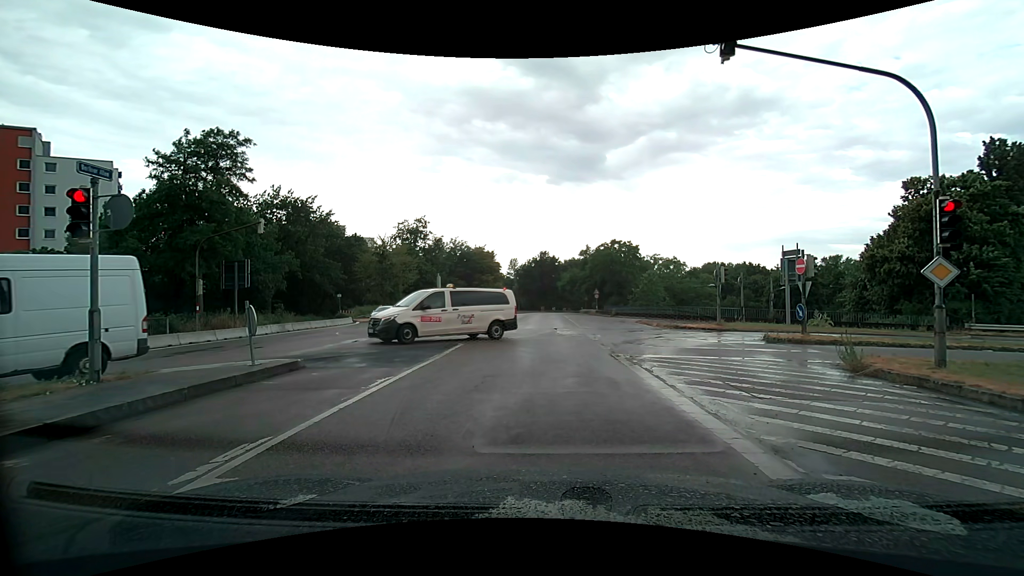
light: Day
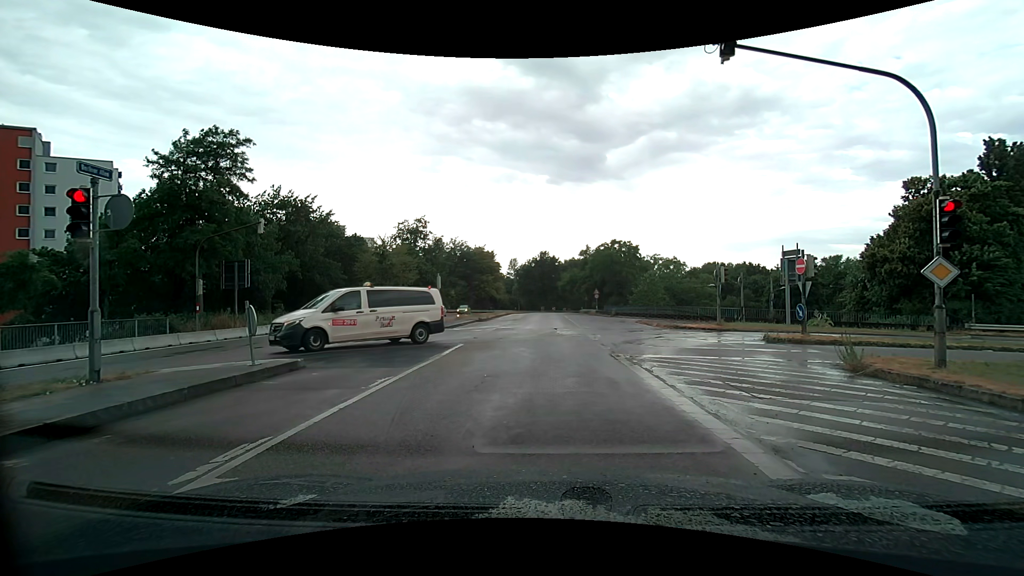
(0.0, 0.0) m; 0°
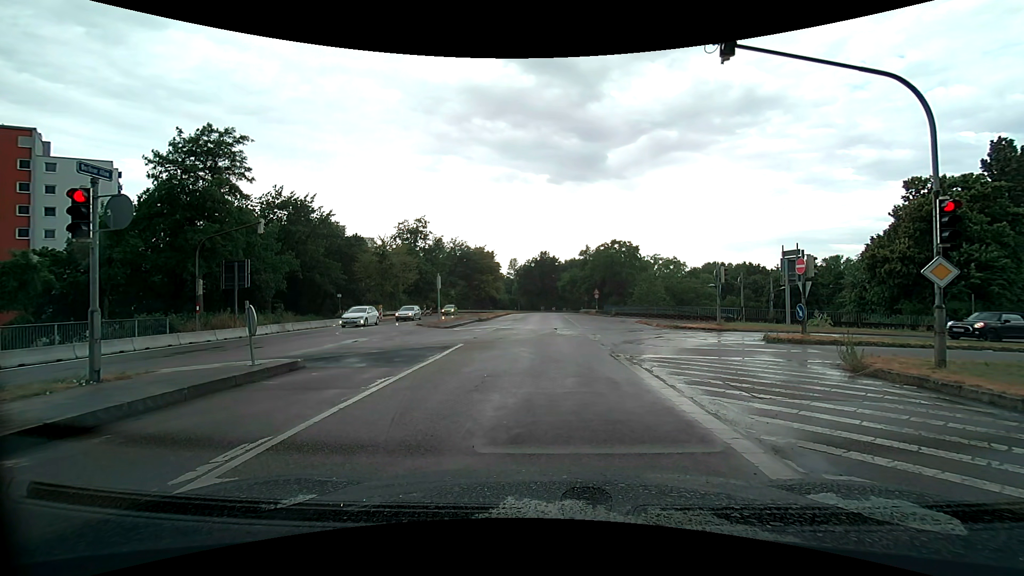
(0.0, 0.0) m; 0°
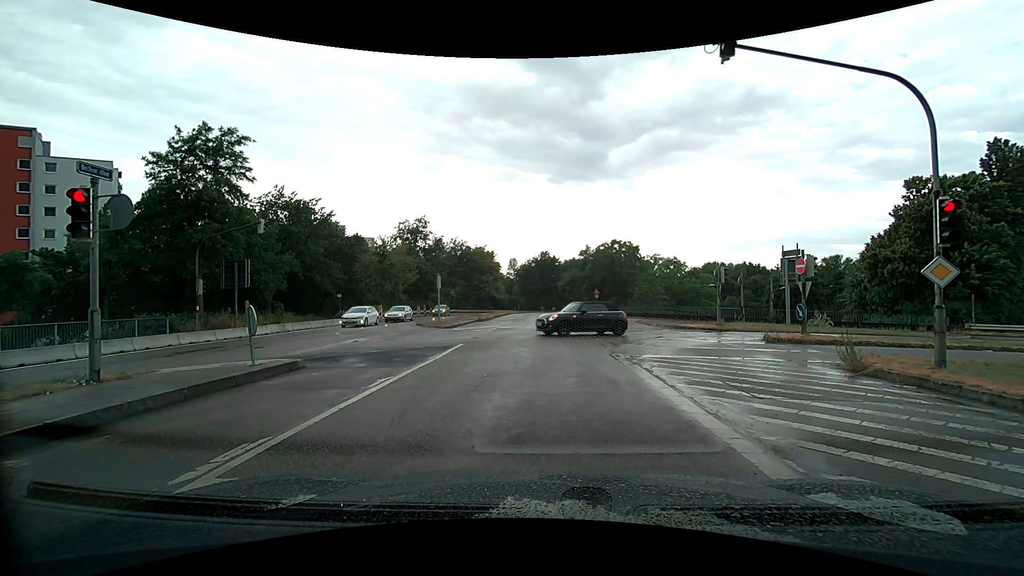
(0.0, 0.0) m; 0°
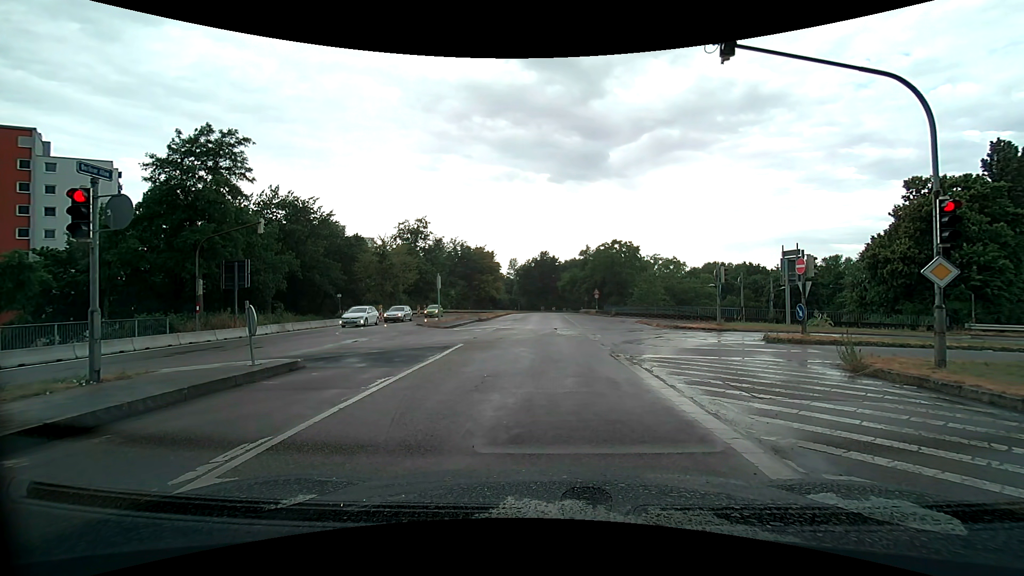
(0.0, 0.0) m; 0°
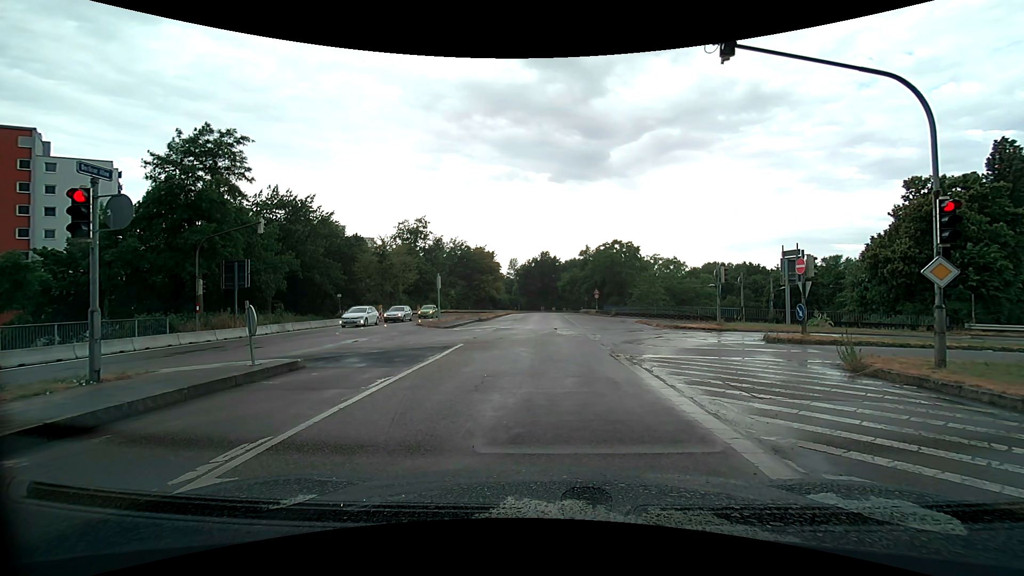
(0.0, 0.0) m; 0°
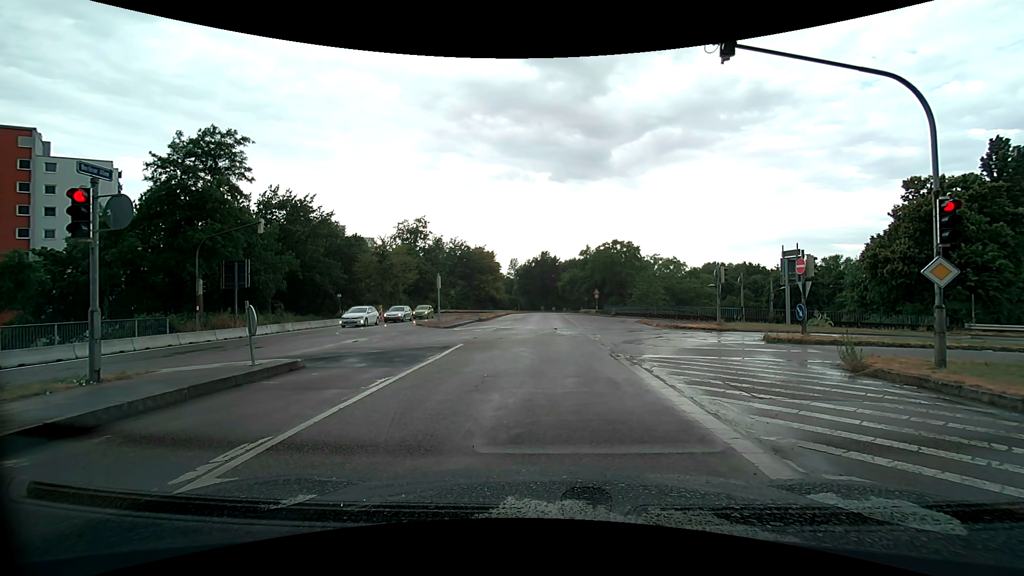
(0.0, 0.0) m; 0°
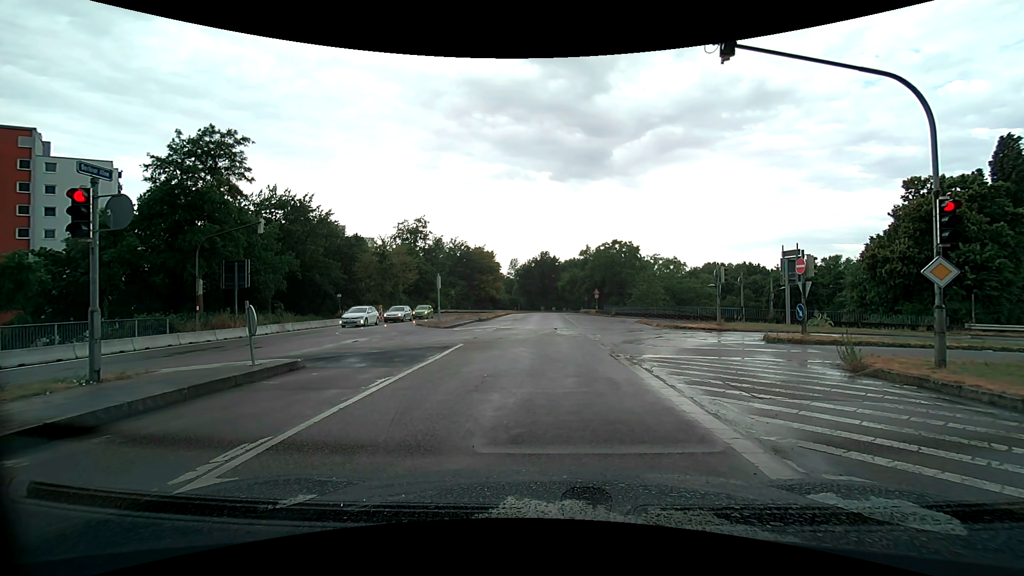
(0.0, 0.0) m; 0°
(0, +10) (+1, +20) (+1, +30) (+1, +40) (+1, +50) (+1, +60) (+1, +70) (+2, +80) (+2, +90) (+3, +100) m
